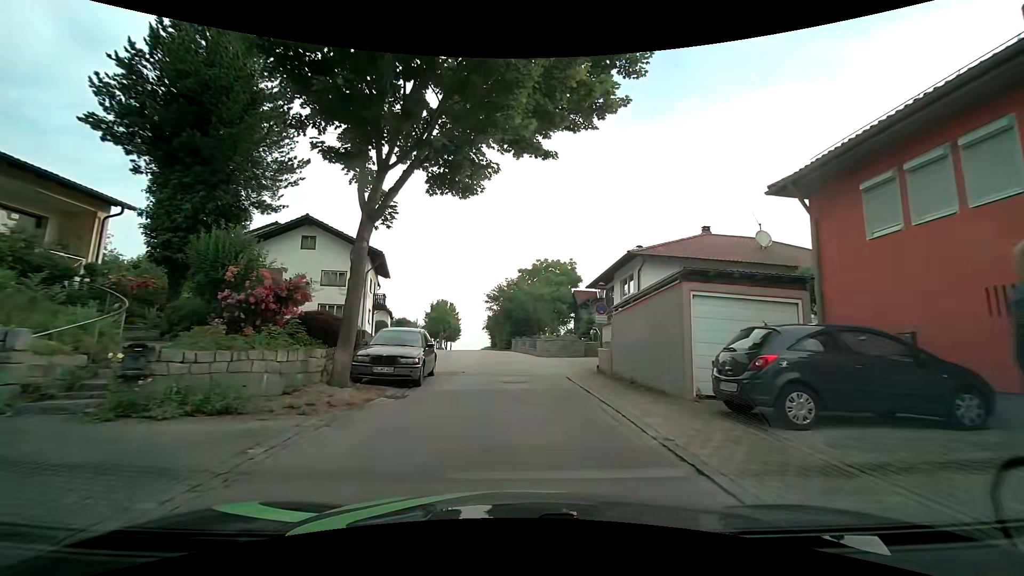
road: tertiary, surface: asphalt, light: Day
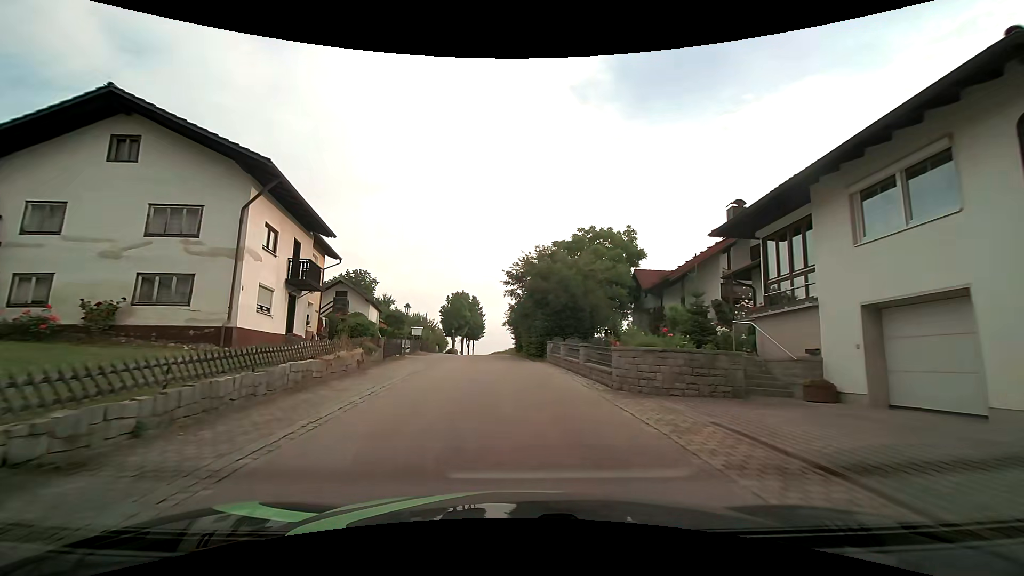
(0.0, +17.9) m; -2°
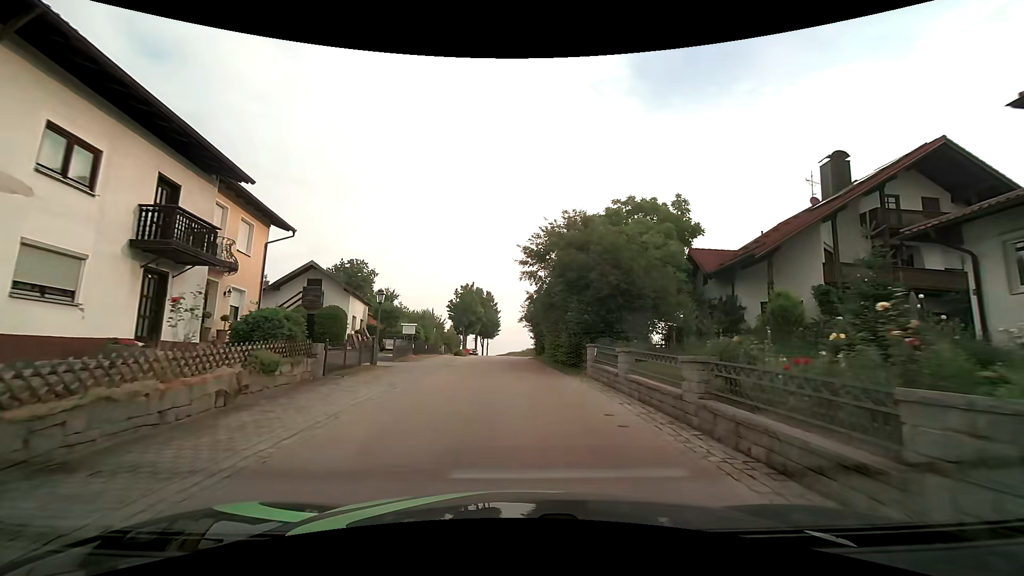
(-0.2, +9.0) m; -2°
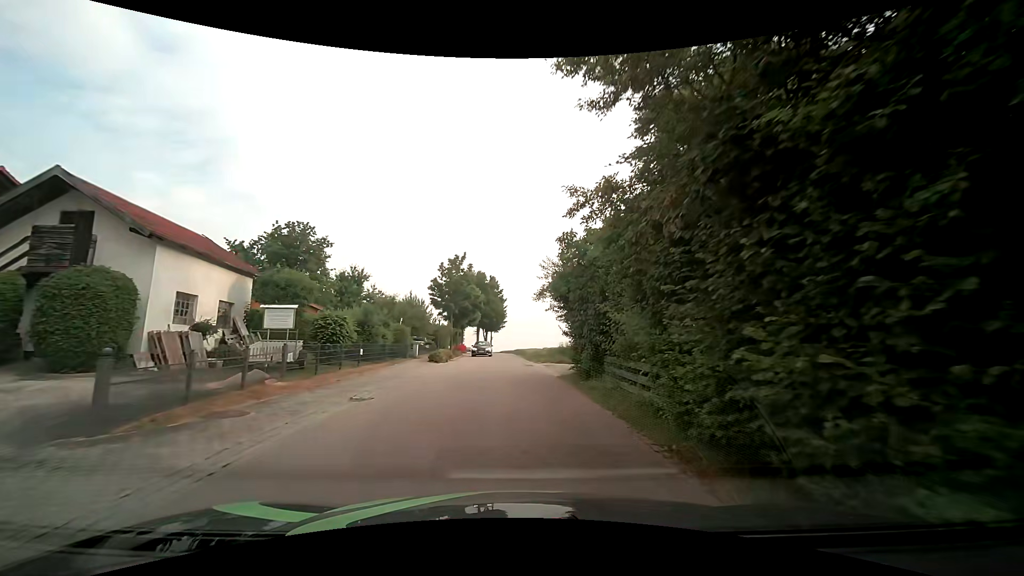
(-0.4, +18.2) m; -2°
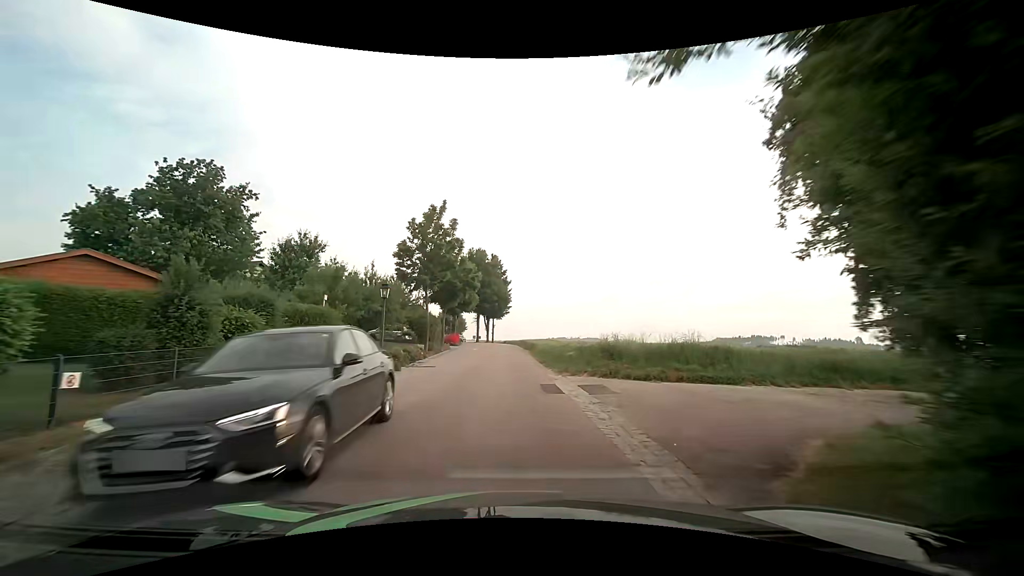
(+0.2, +13.8) m; +2°
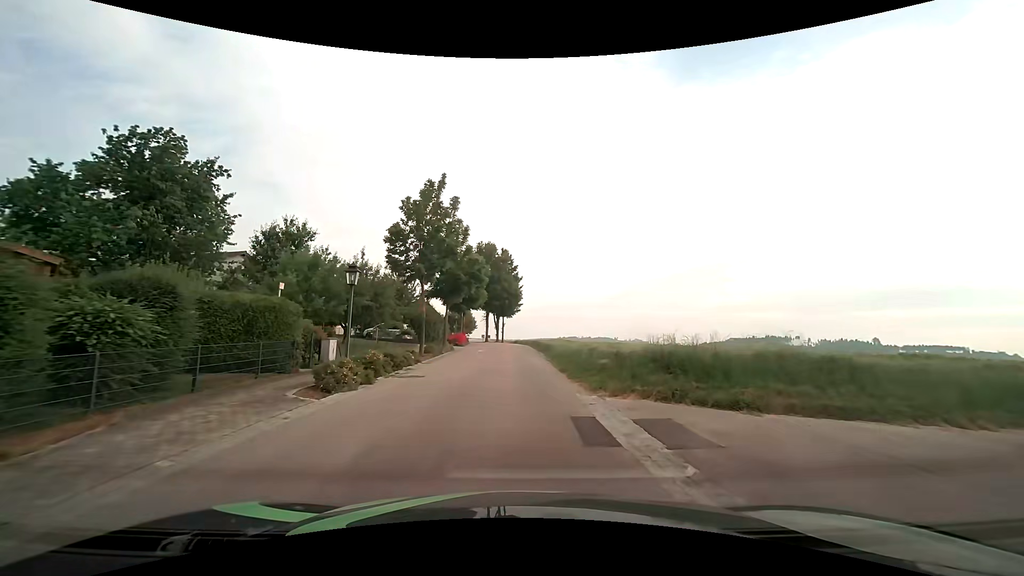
(-0.2, +4.7) m; -2°
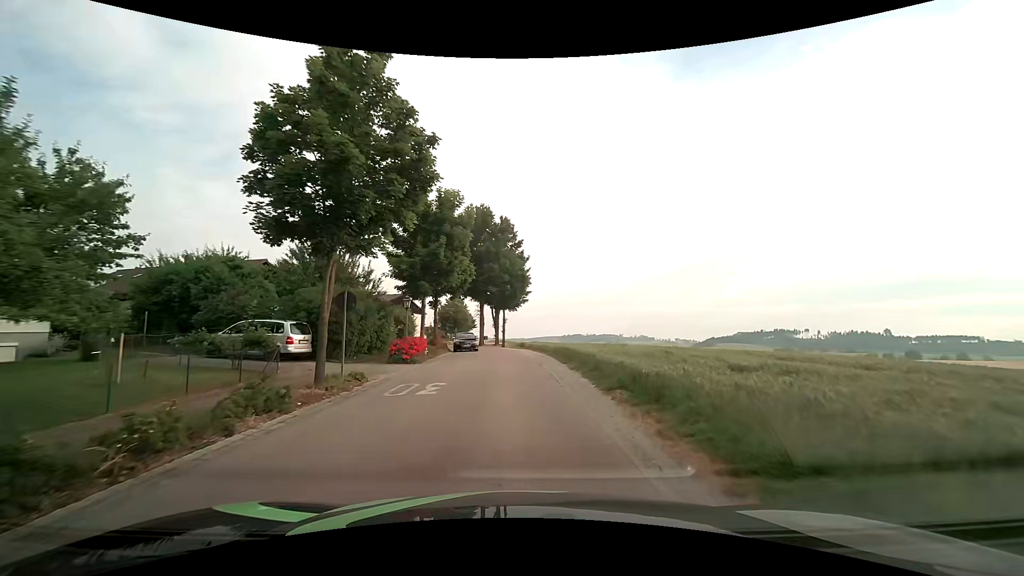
(-0.8, +23.0) m; -1°
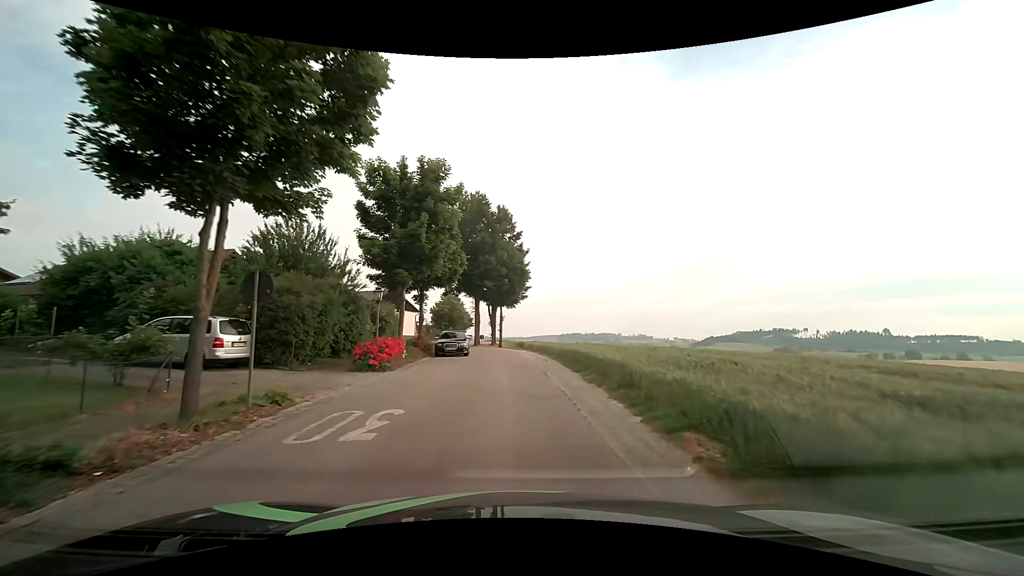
(-0.1, +4.6) m; -1°
(0, +10) (0, +20) (-1, +30) (-3, +40) (-6, +49) (-7, +59) (-5, +69) (-5, +79) (-5, +89) (-5, +99) m
